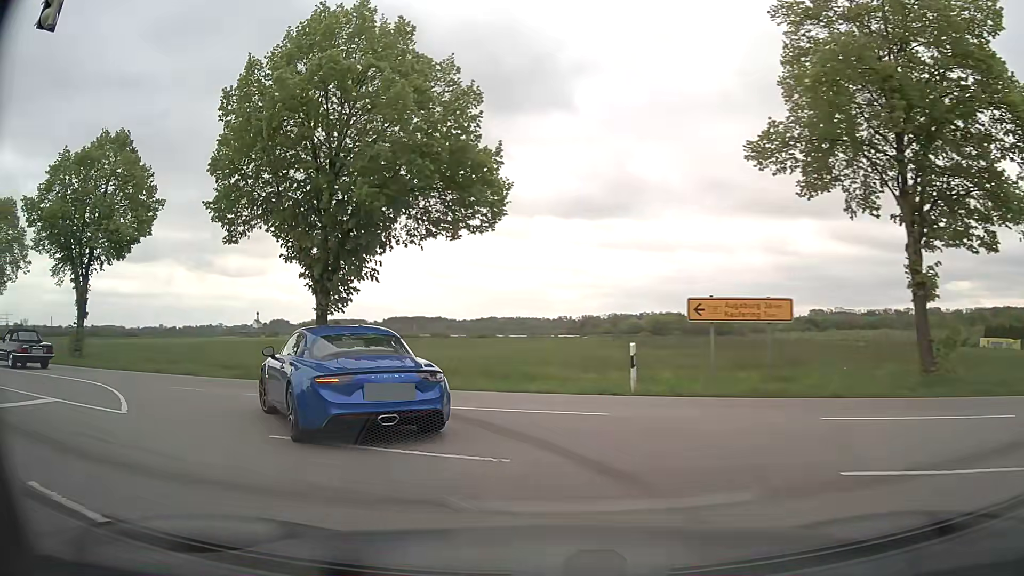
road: tertiary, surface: asphalt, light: Day
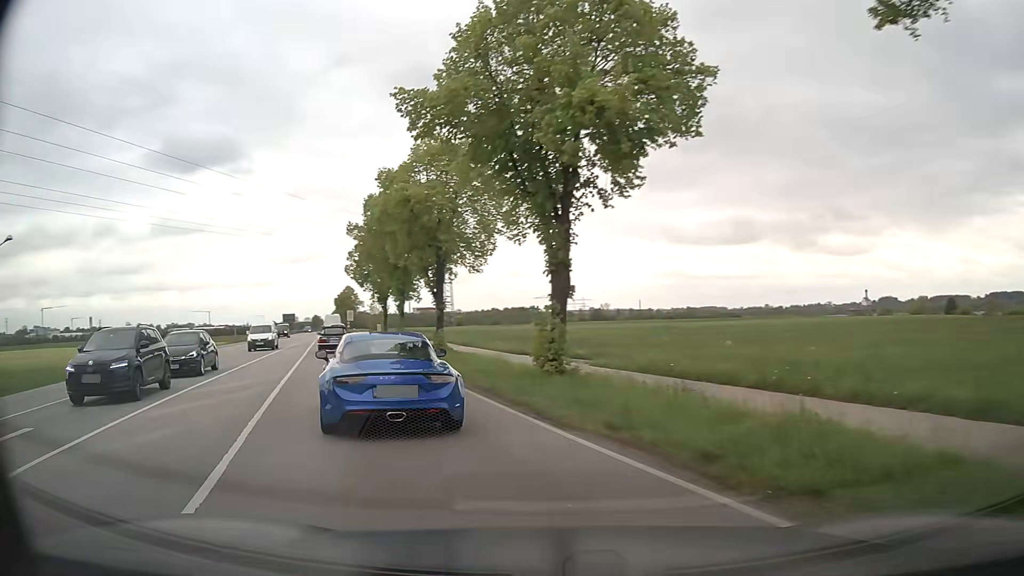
(-6.7, +14.0) m; -52°
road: secondary
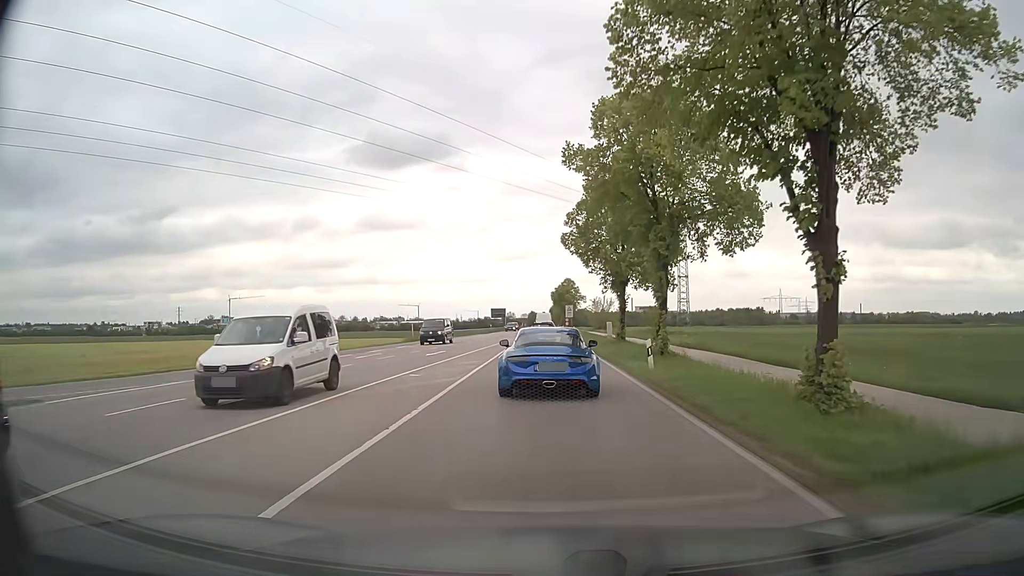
(-5.5, +19.9) m; -19°
